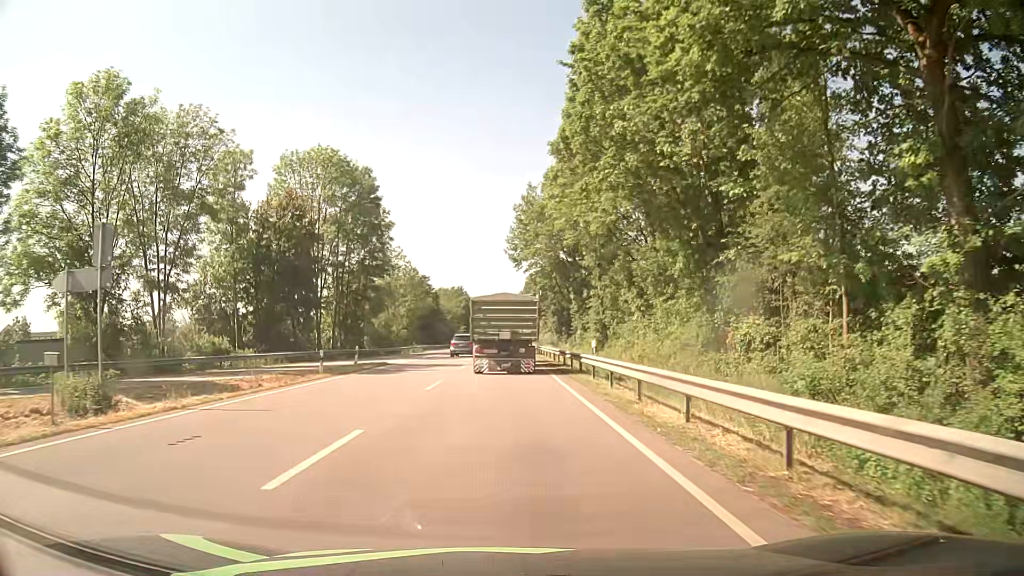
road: primary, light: Day
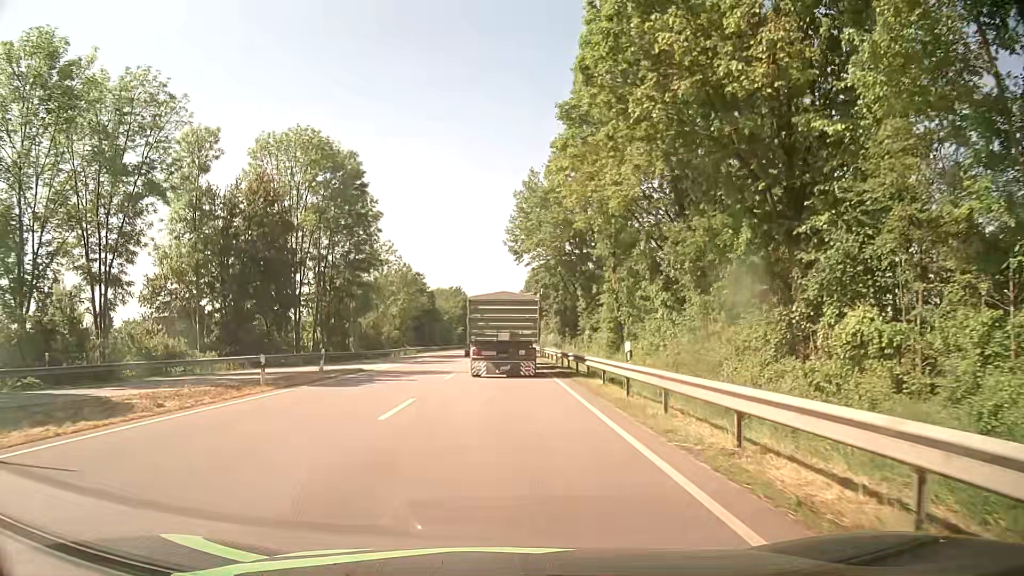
(-0.1, +6.4) m; -1°
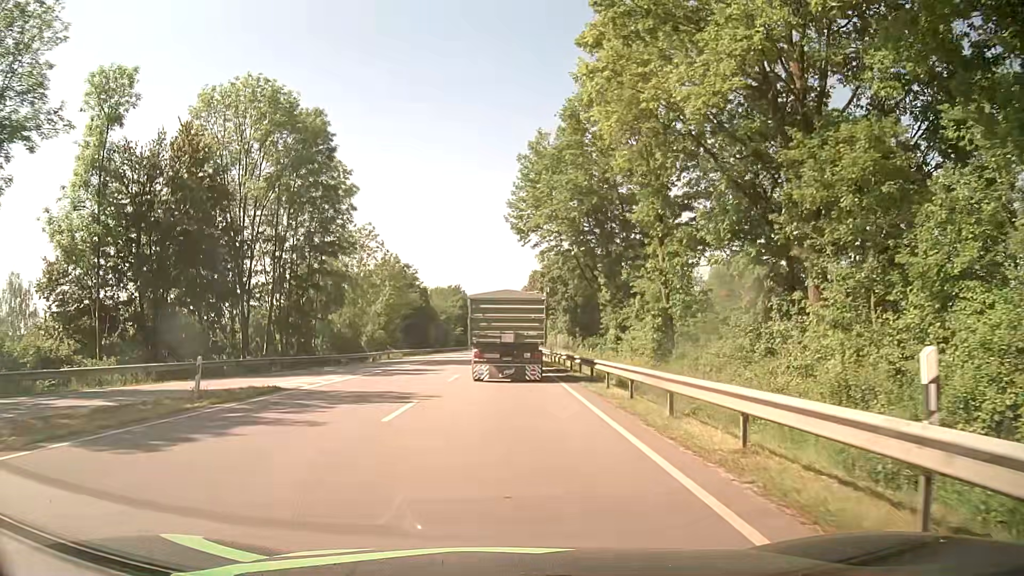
(+0.1, +12.0) m; 0°
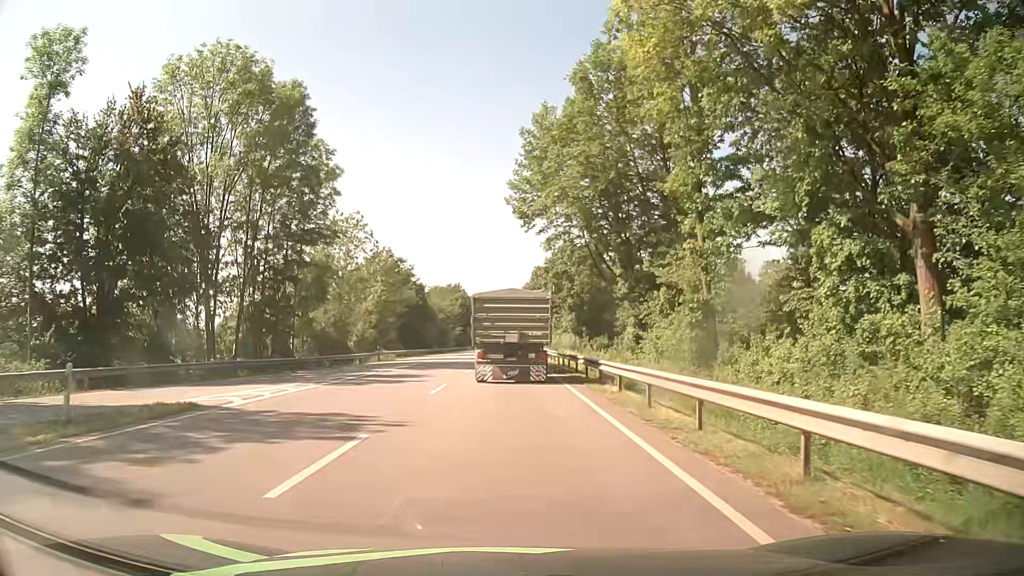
(0.0, +5.7) m; -1°
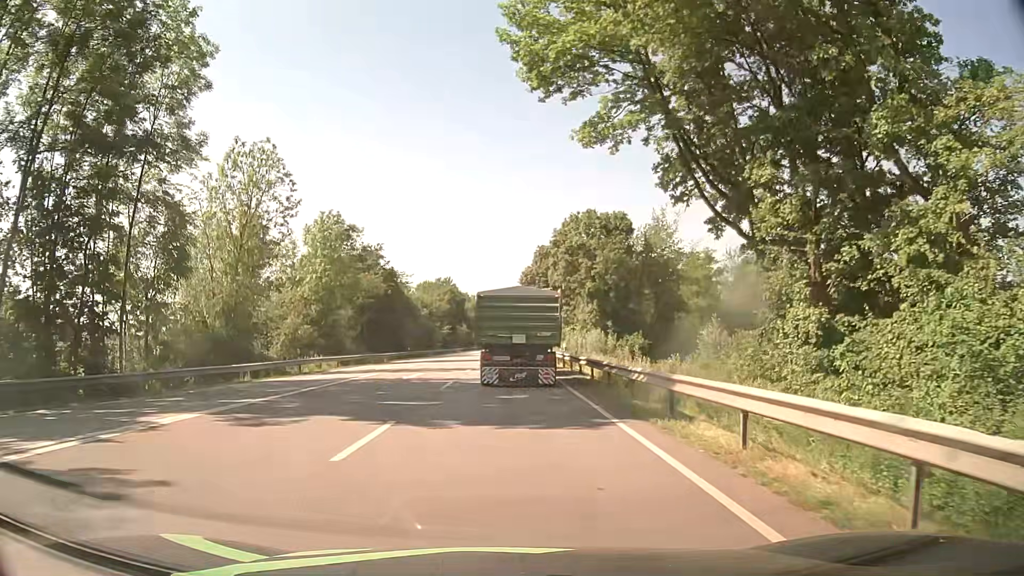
(+0.5, +22.0) m; +1°
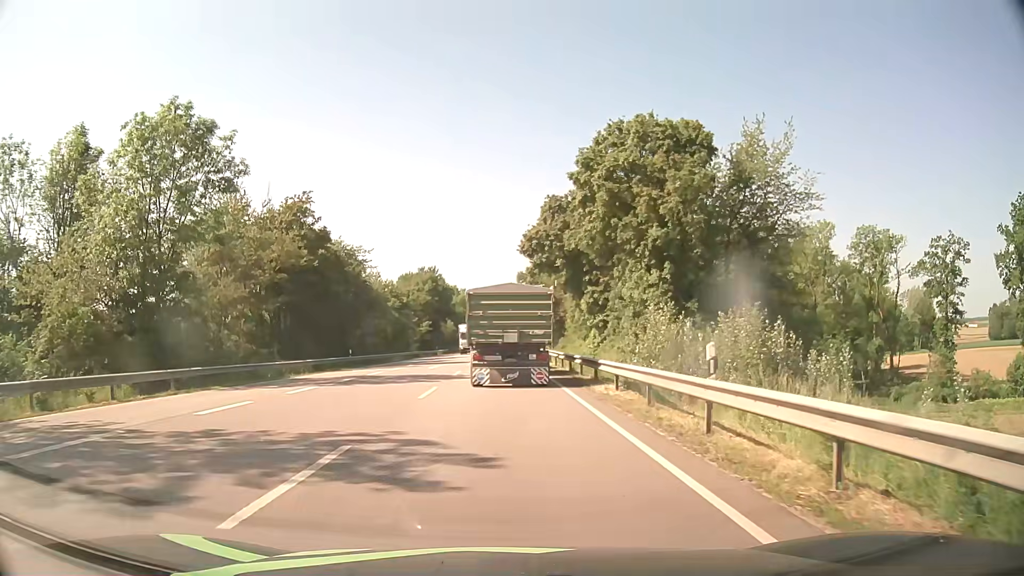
(+0.1, +26.9) m; 0°
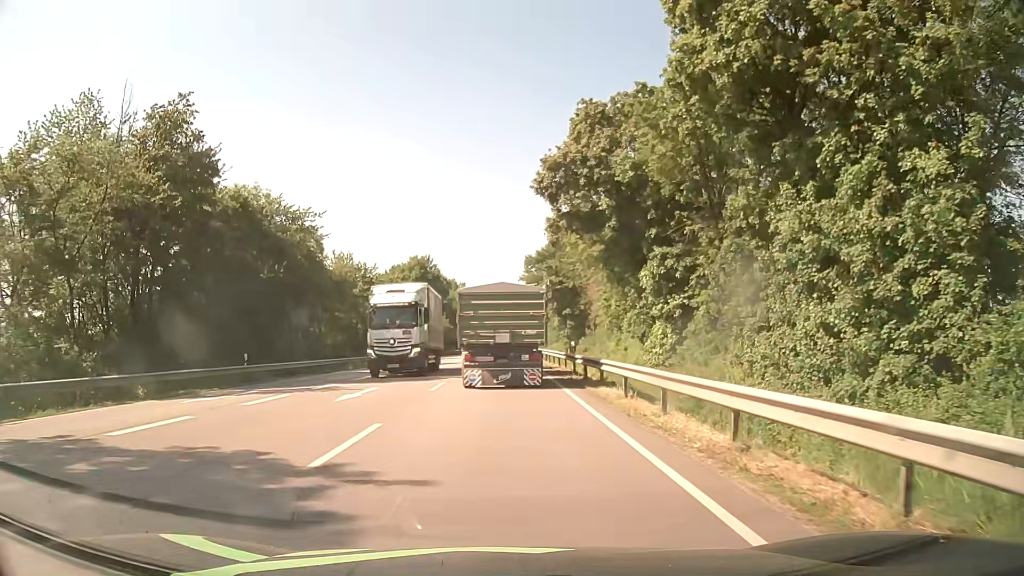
(0.0, +21.3) m; -1°
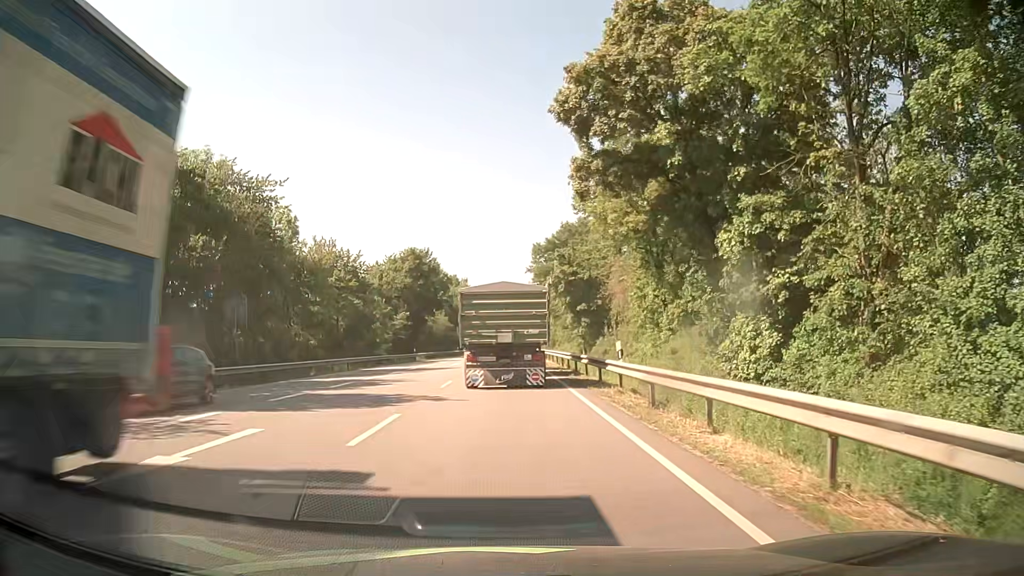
(0.0, +10.6) m; 0°
(0, +10) (0, +20) (0, +30) (0, +40) (0, +50) (0, +60) (0, +70) (0, +80) (0, +90) (0, +100) m
